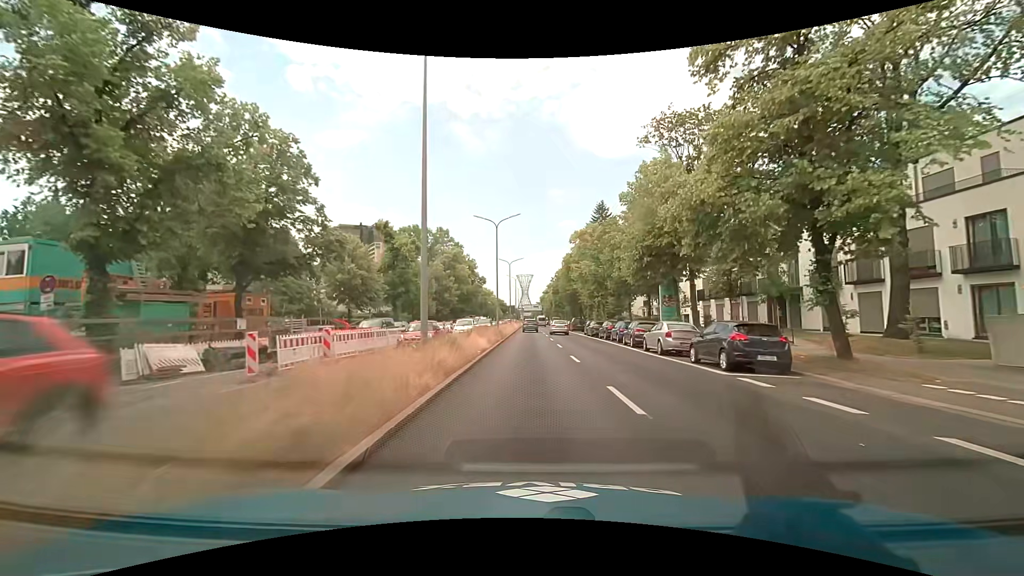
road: primary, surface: asphalt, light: Day
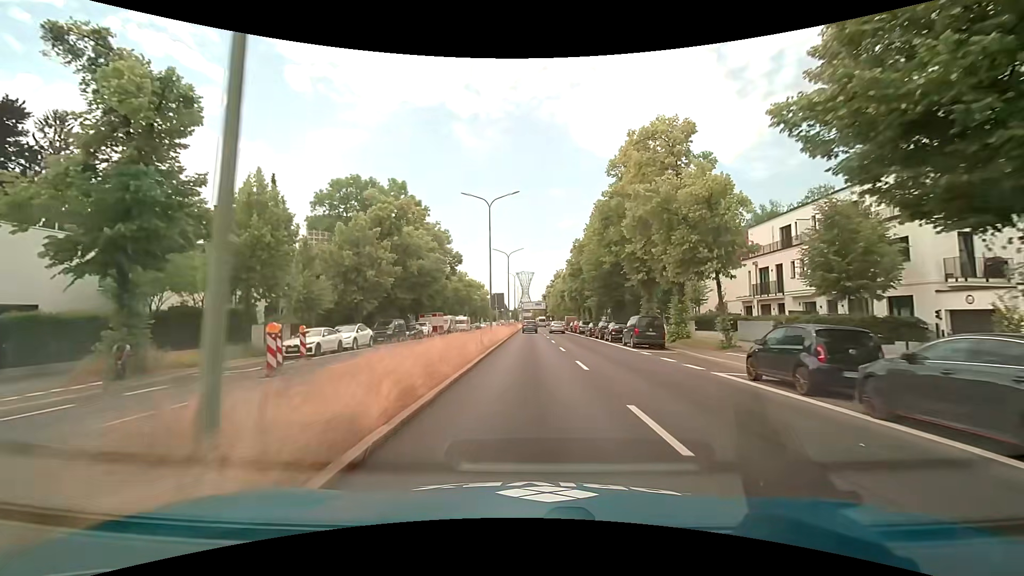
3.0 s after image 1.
(+0.5, +38.2) m; +1°
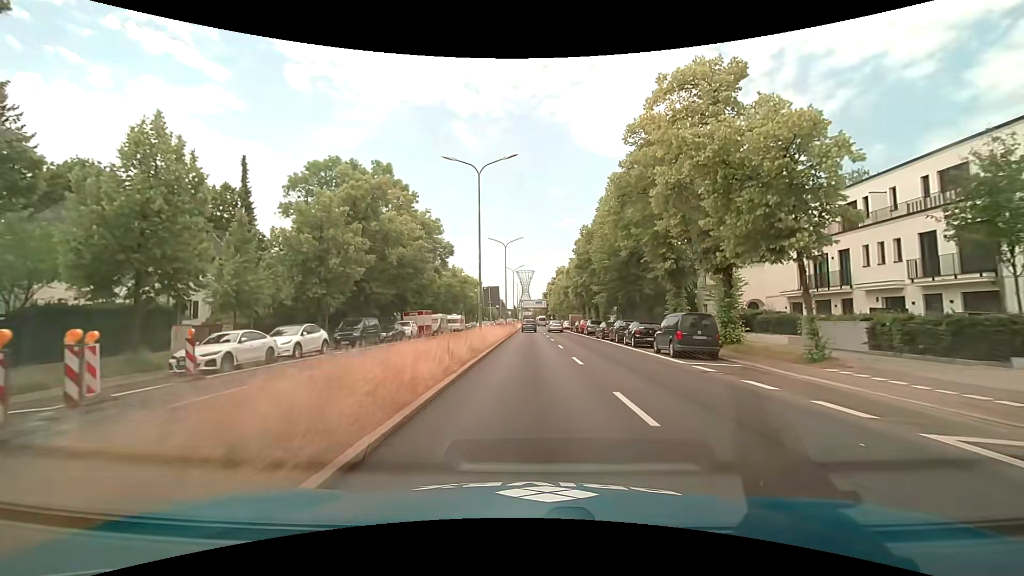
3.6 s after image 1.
(0.0, +7.6) m; 0°
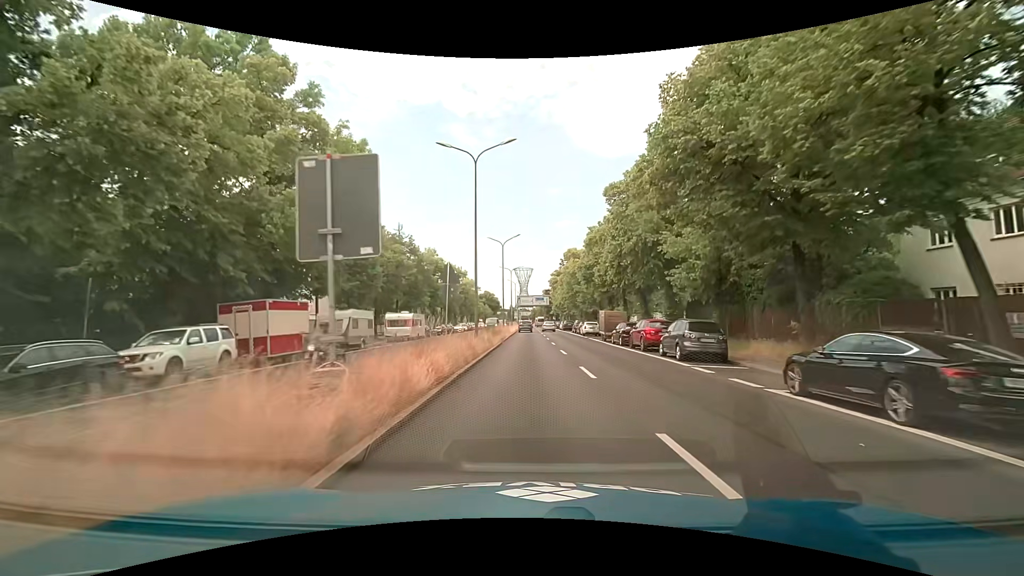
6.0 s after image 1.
(-0.1, +30.5) m; +1°
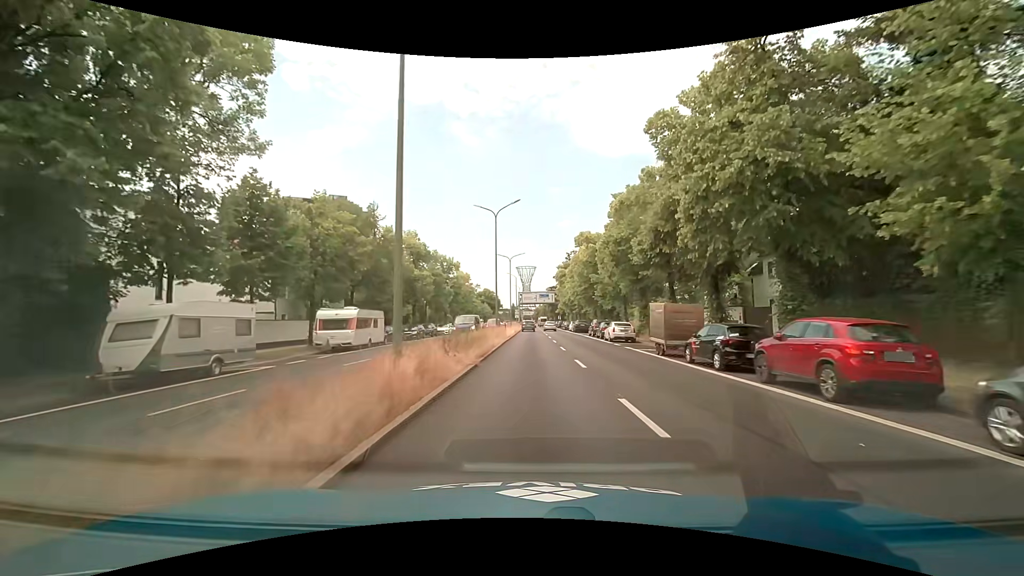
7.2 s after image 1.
(-0.2, +15.2) m; -1°
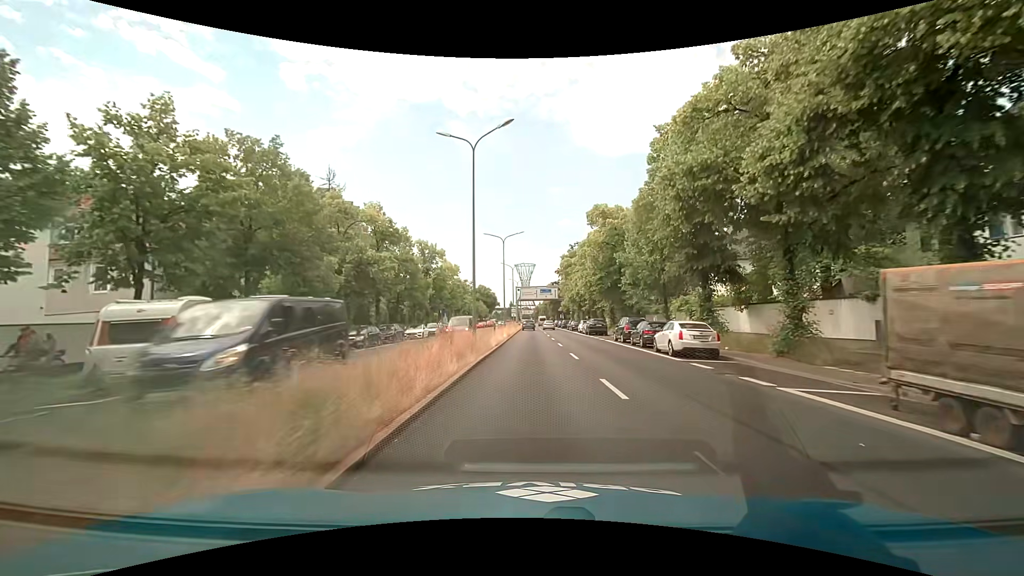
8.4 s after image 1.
(0.0, +15.2) m; 0°
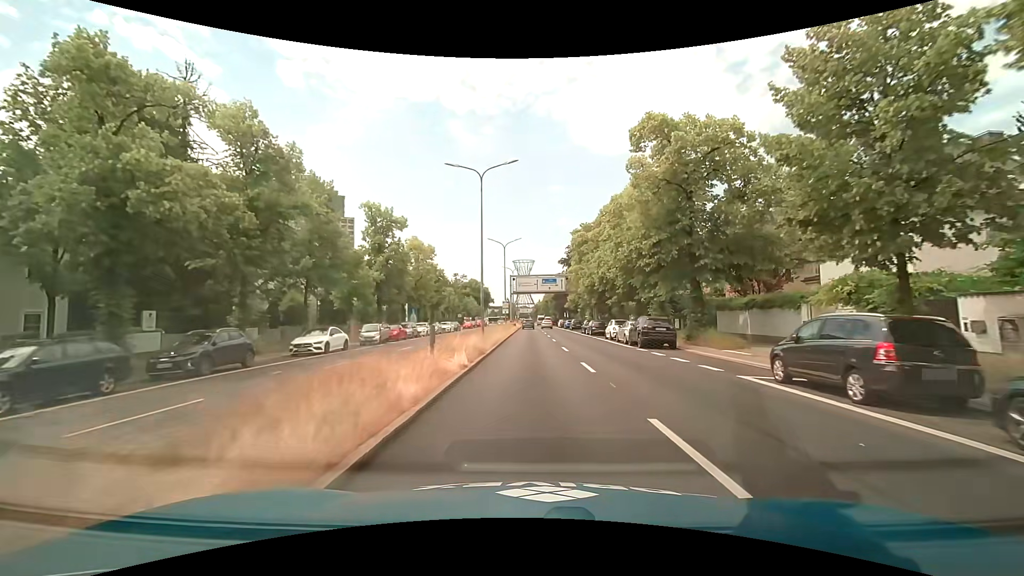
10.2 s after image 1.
(-0.1, +22.9) m; 0°
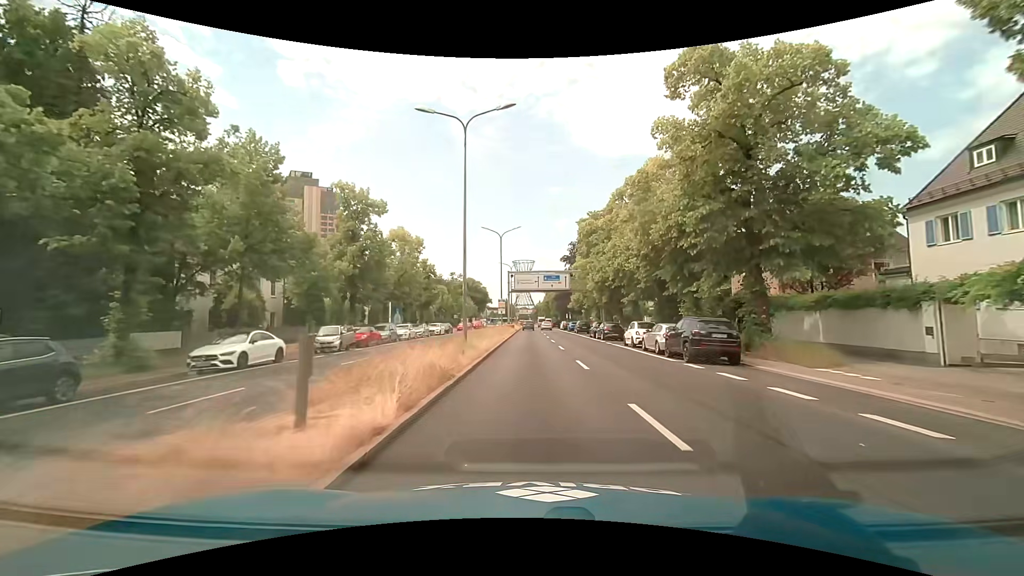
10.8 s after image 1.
(-0.1, +7.6) m; 0°
